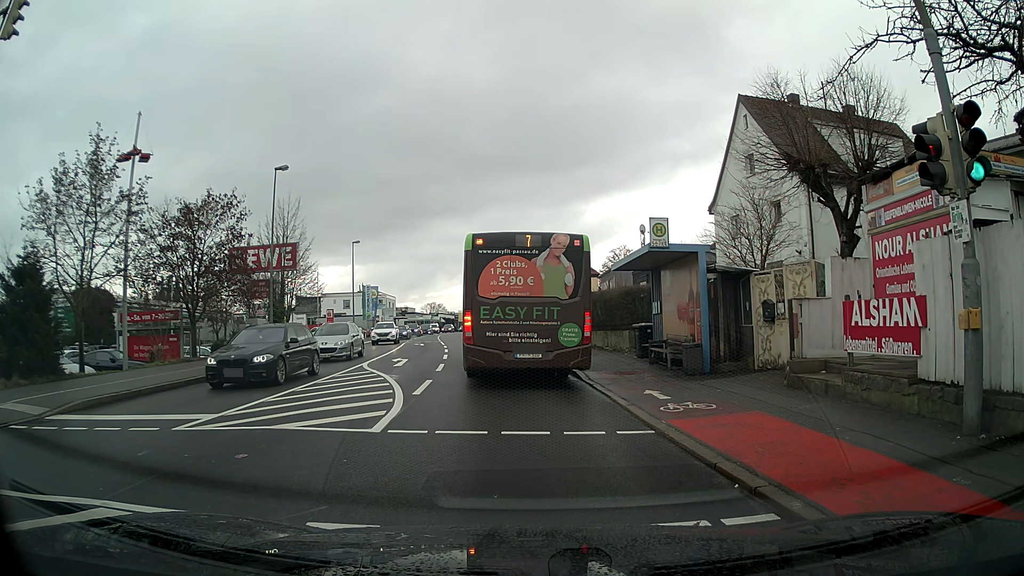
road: tertiary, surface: asphalt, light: Day
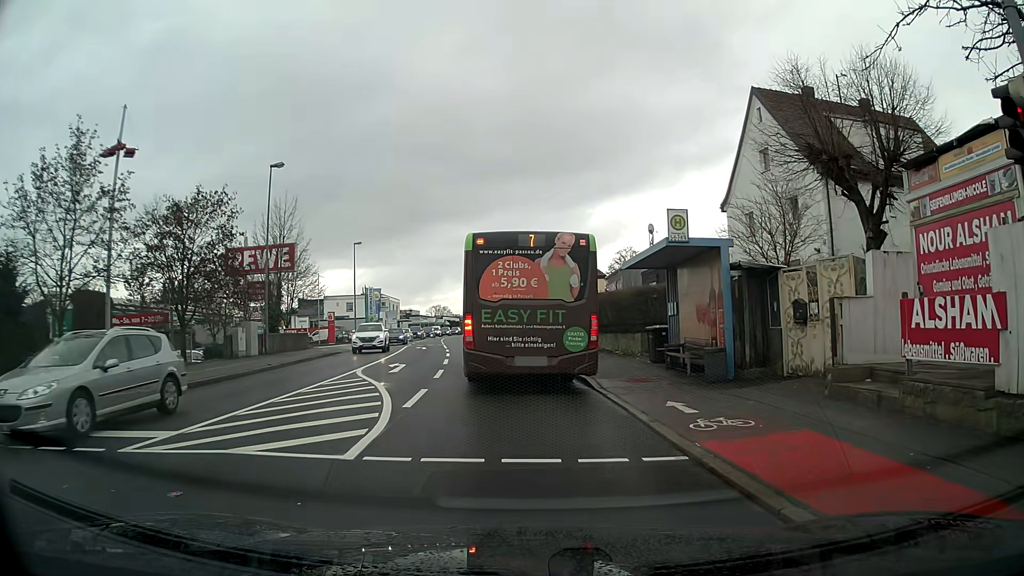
(0.0, +1.6) m; -1°
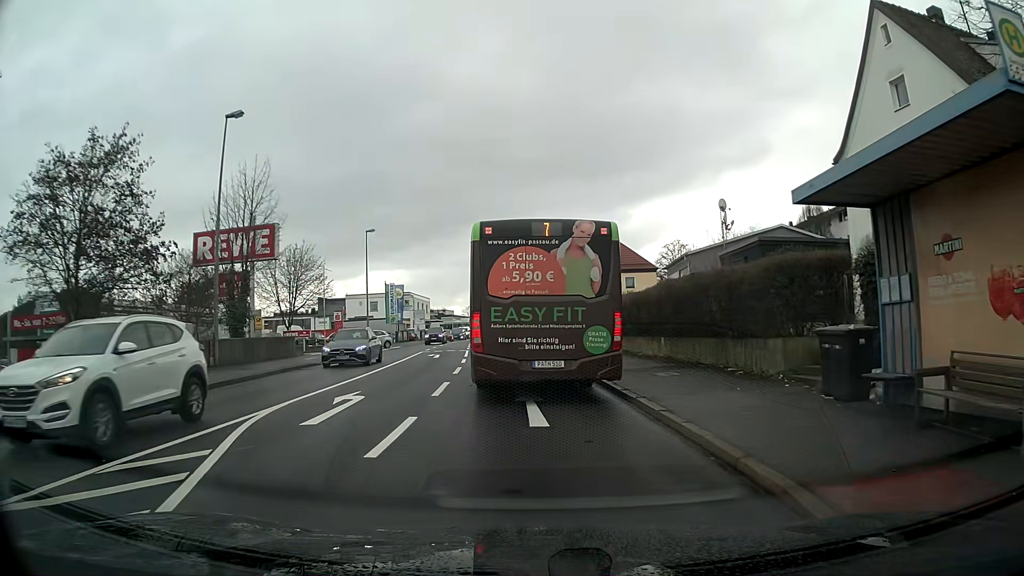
(-0.4, +10.6) m; -4°
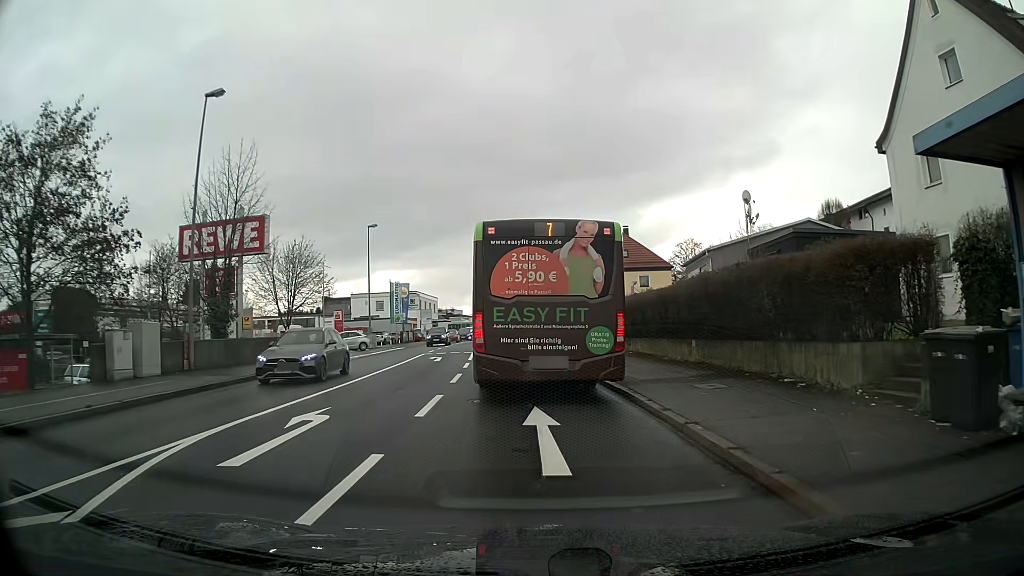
(0.0, +3.0) m; -1°
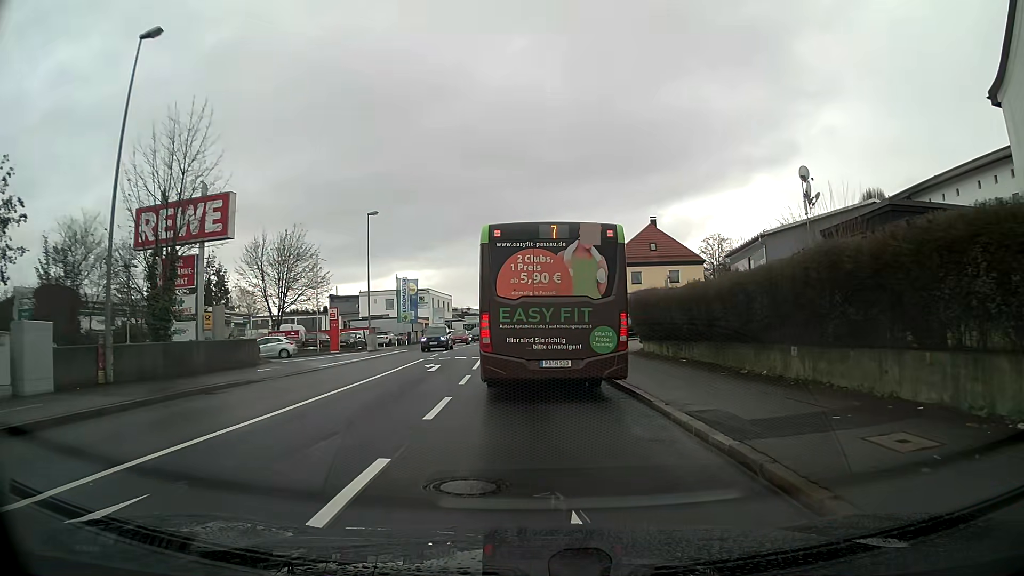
(-0.1, +6.4) m; -2°
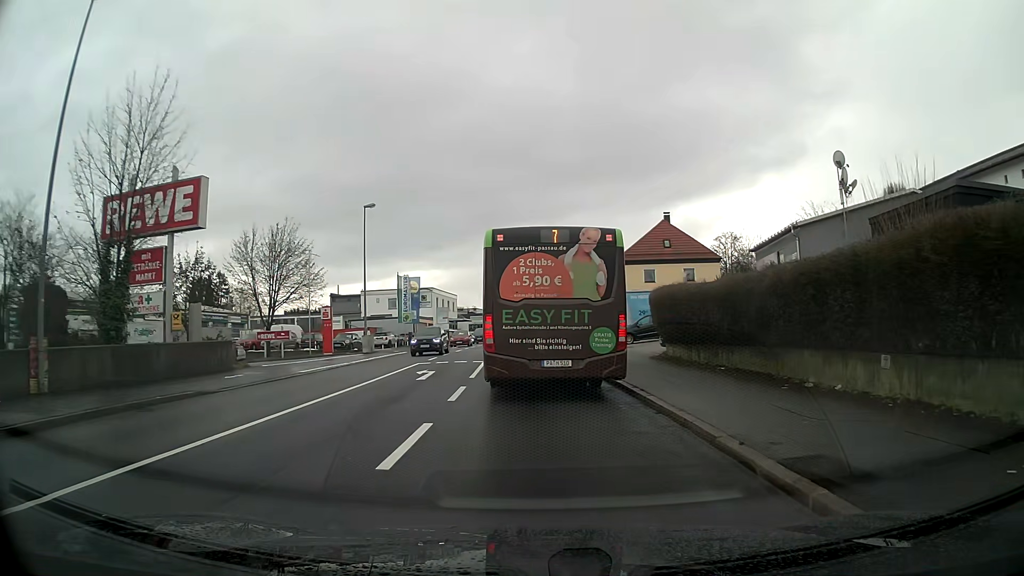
(0.0, +3.4) m; -1°
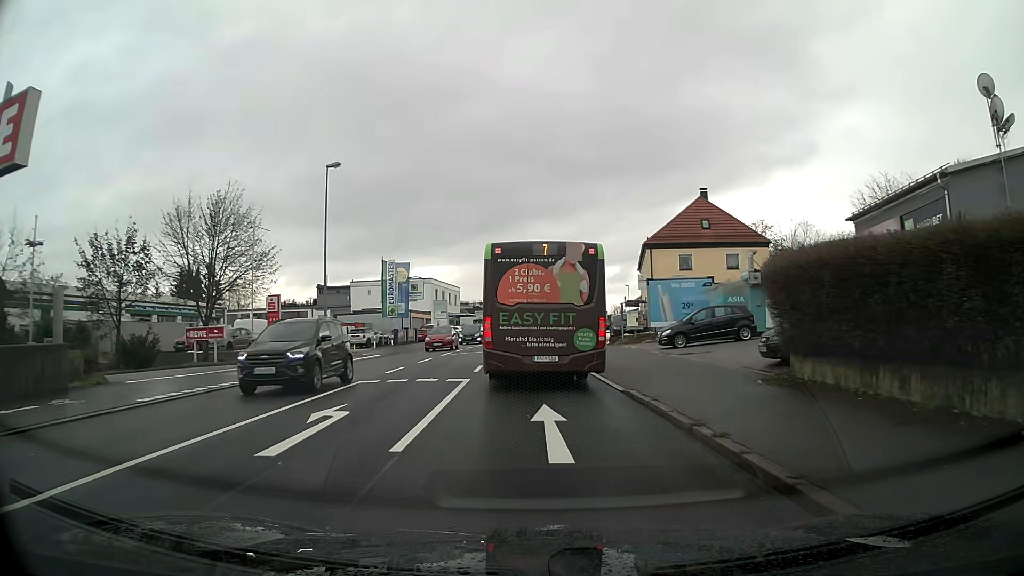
(-0.1, +11.4) m; -1°
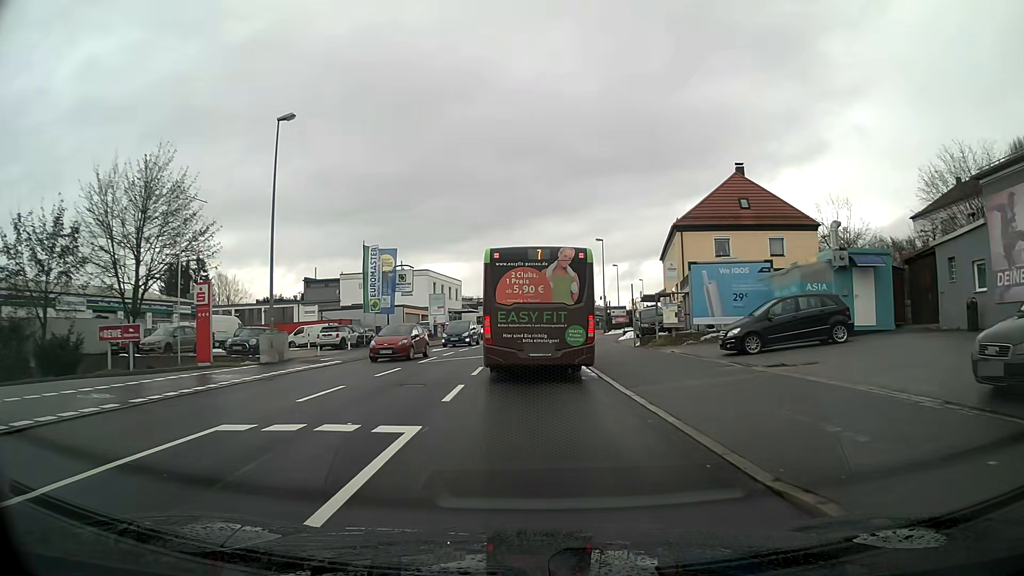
(-0.1, +8.6) m; -1°
